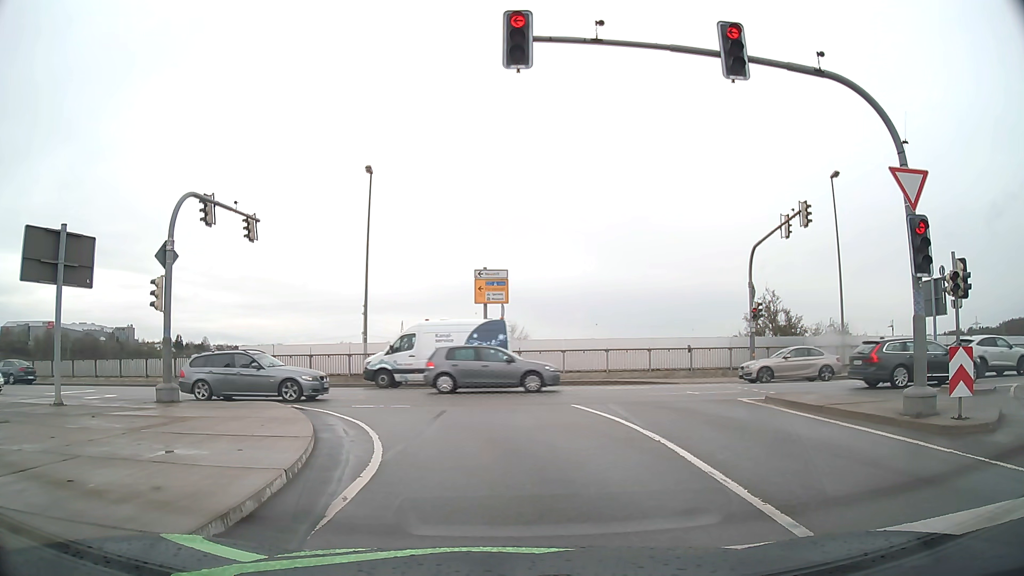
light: Day
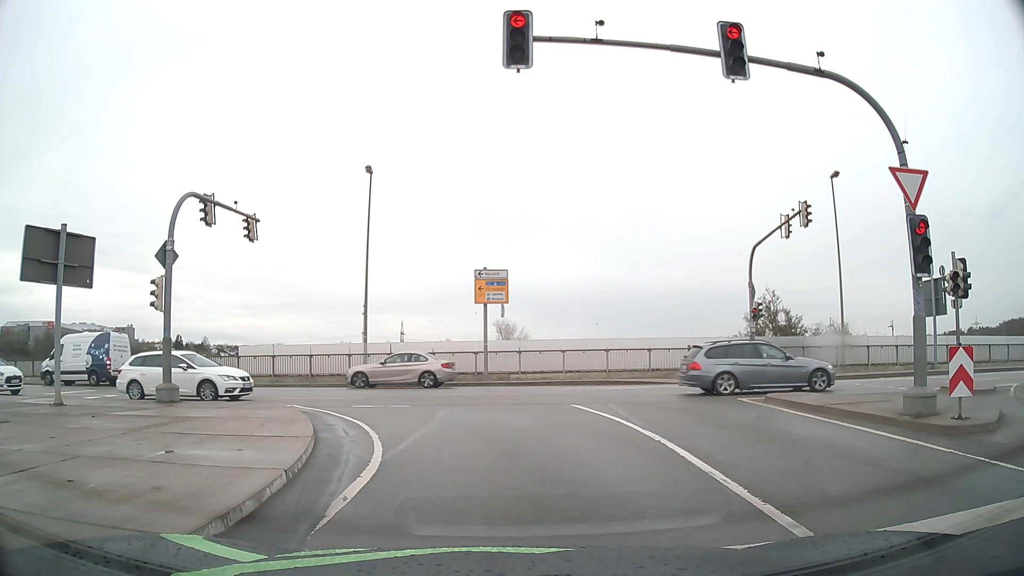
(0.0, 0.0) m; 0°
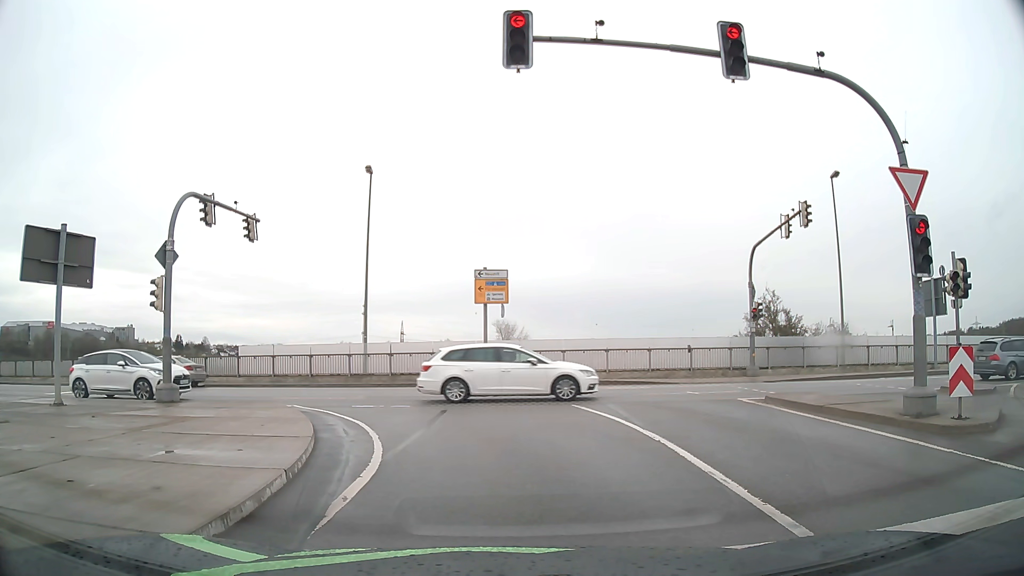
(0.0, 0.0) m; 0°
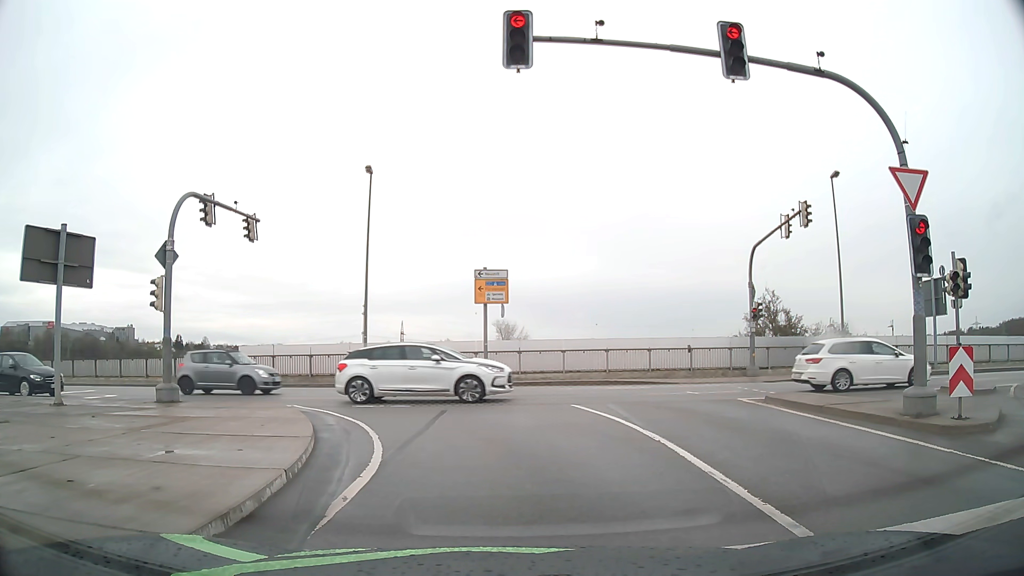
(0.0, 0.0) m; 0°
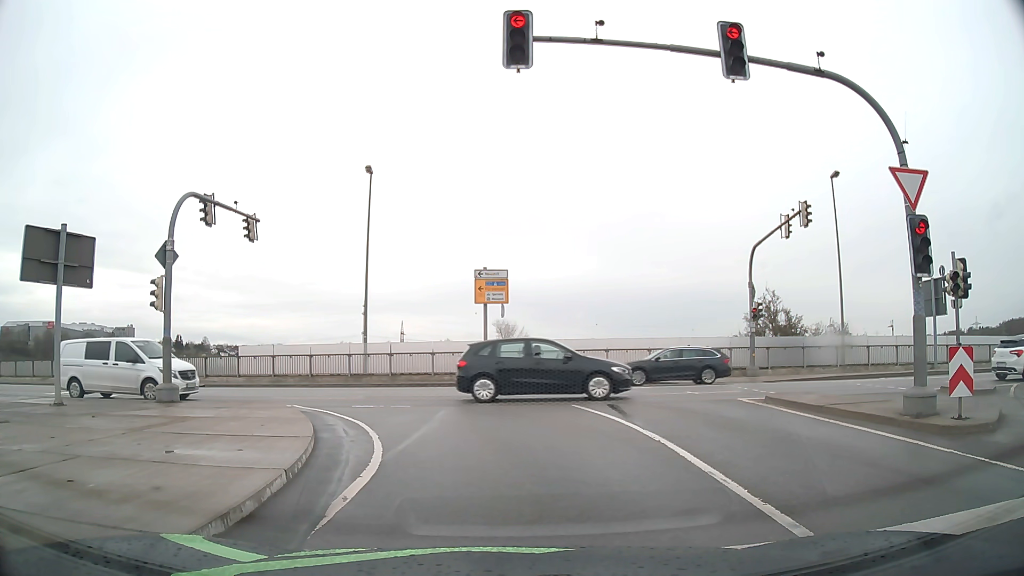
(0.0, 0.0) m; 0°
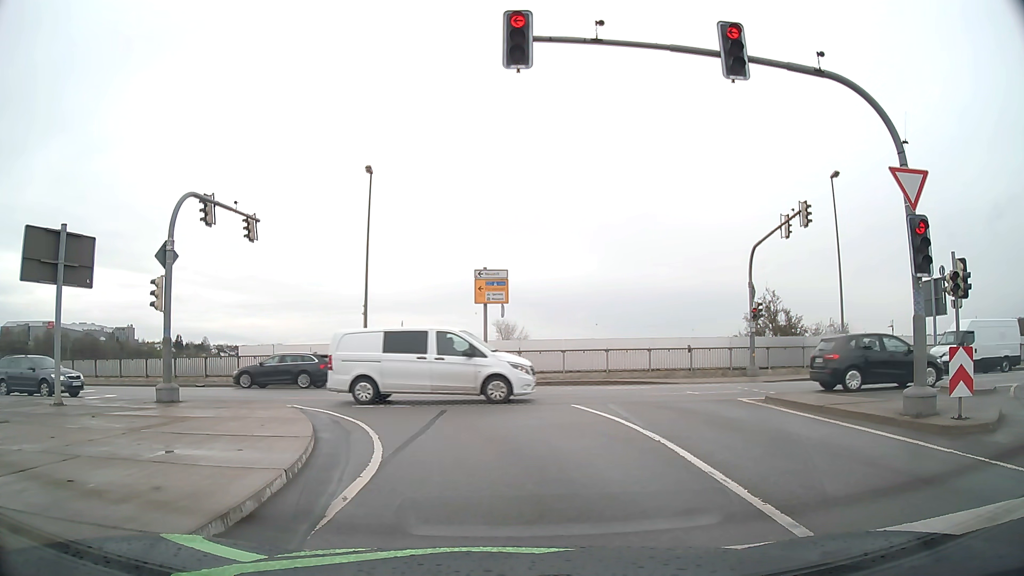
(0.0, 0.0) m; 0°
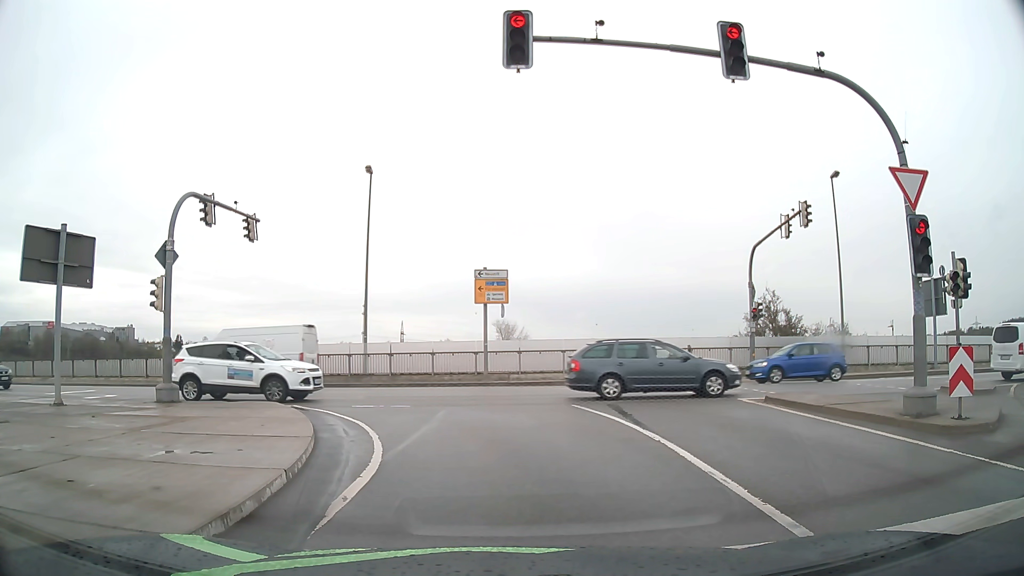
(0.0, 0.0) m; 0°
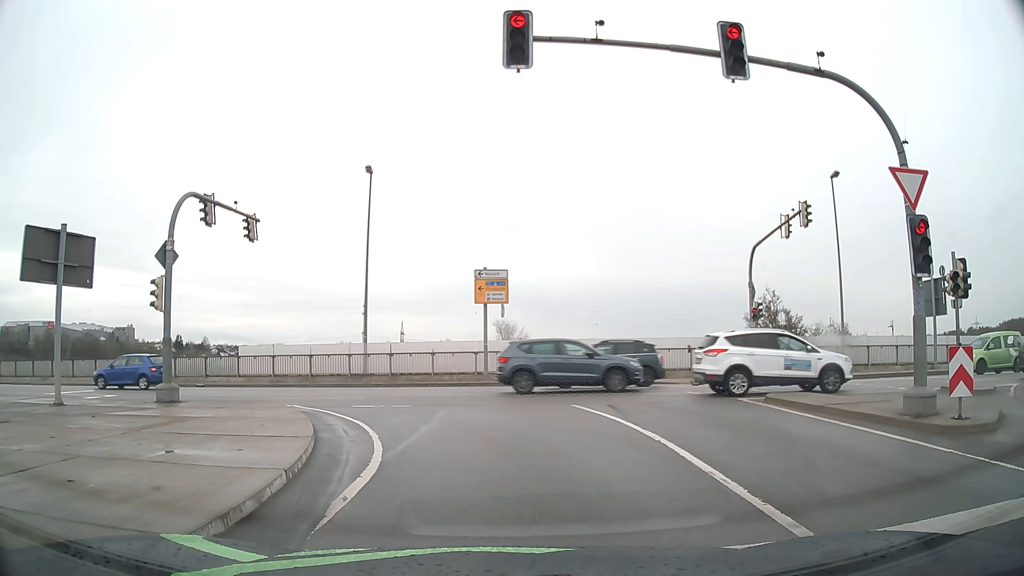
(0.0, 0.0) m; 0°
(0, +10) (-4, +19) (-11, +26) (-21, +28) (-31, +29) (-41, +30) (-51, +31) (-61, +33) (-71, +35) (-81, +36) m
